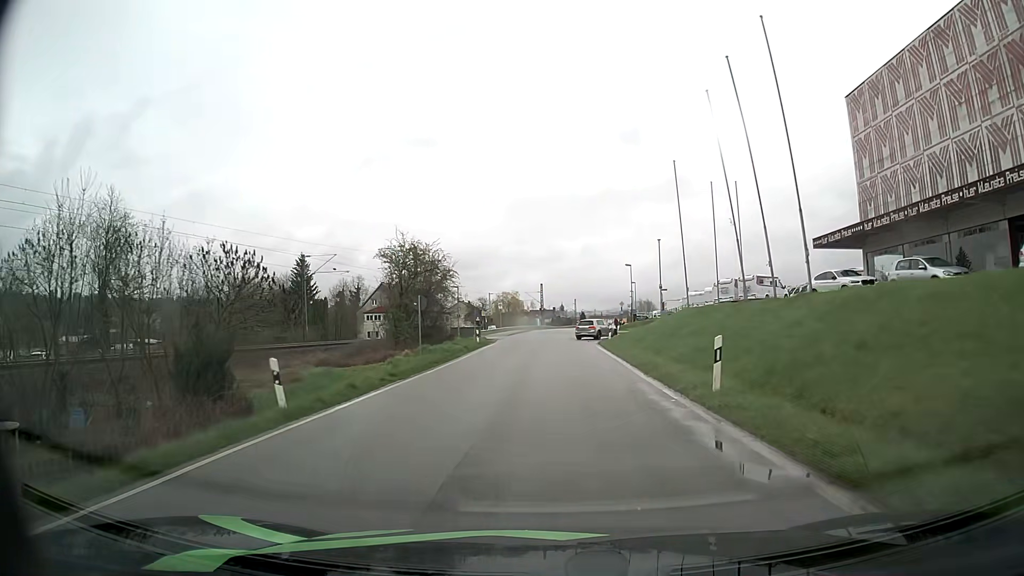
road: unclassified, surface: asphalt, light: Day
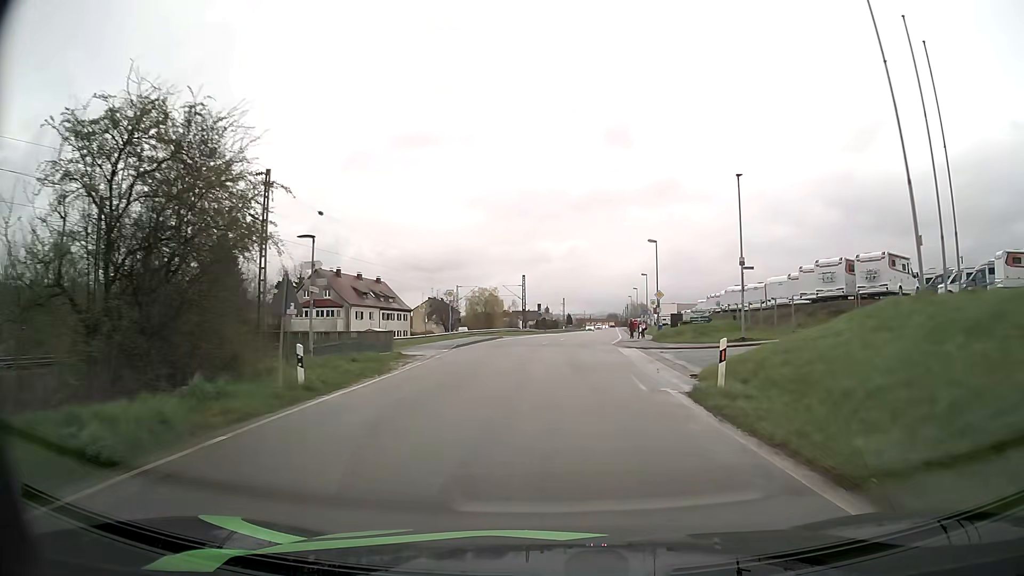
(+0.1, +29.7) m; +1°
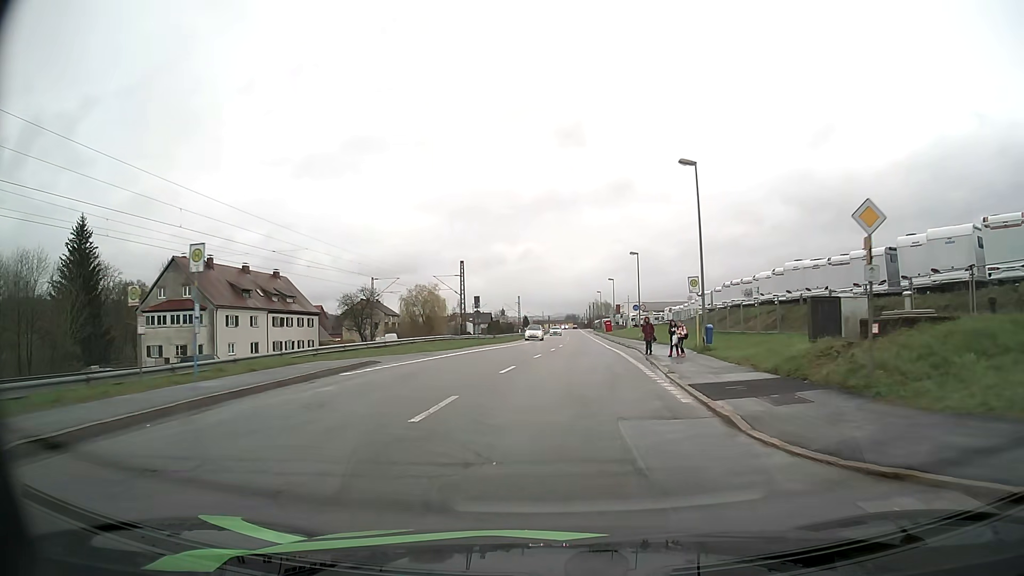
(+0.9, +29.5) m; +4°
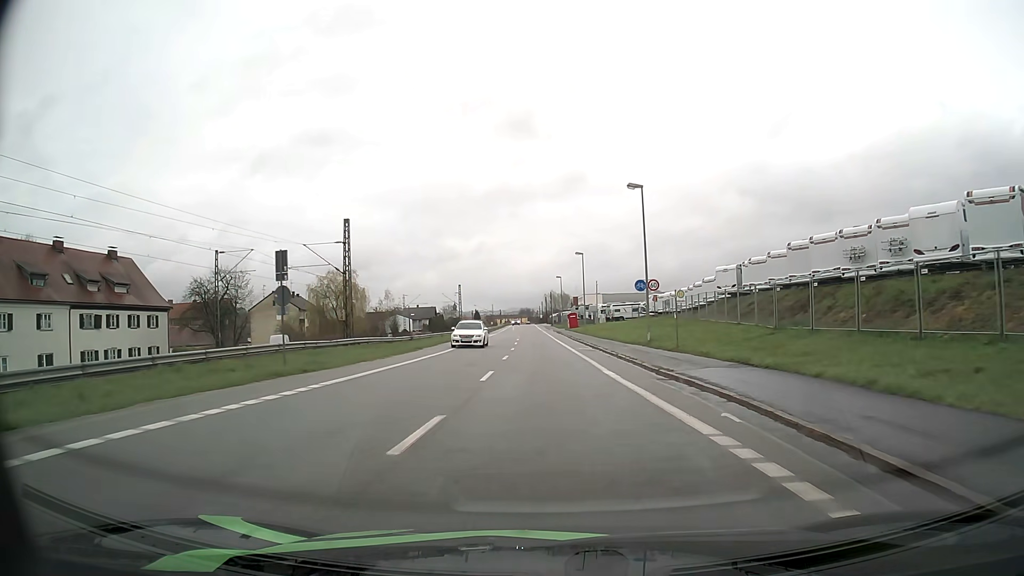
(+1.1, +29.6) m; +4°
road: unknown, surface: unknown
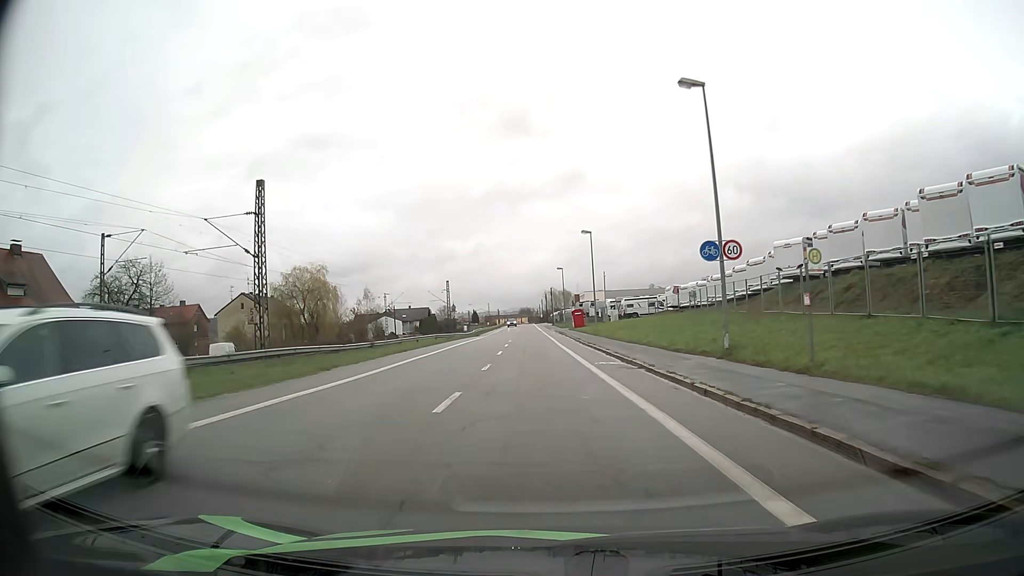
(0.0, +15.2) m; 0°
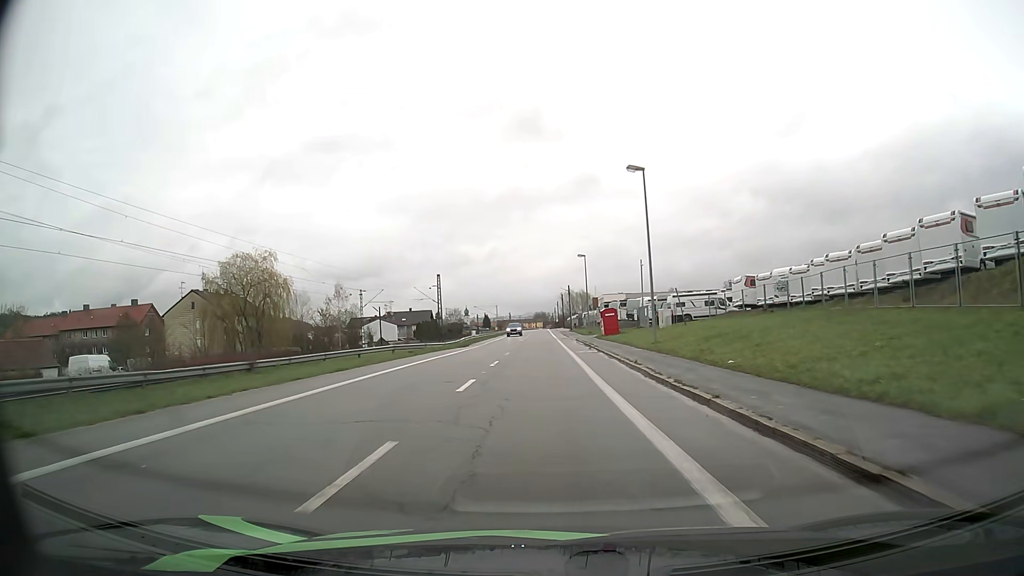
(-0.3, +23.6) m; -2°
